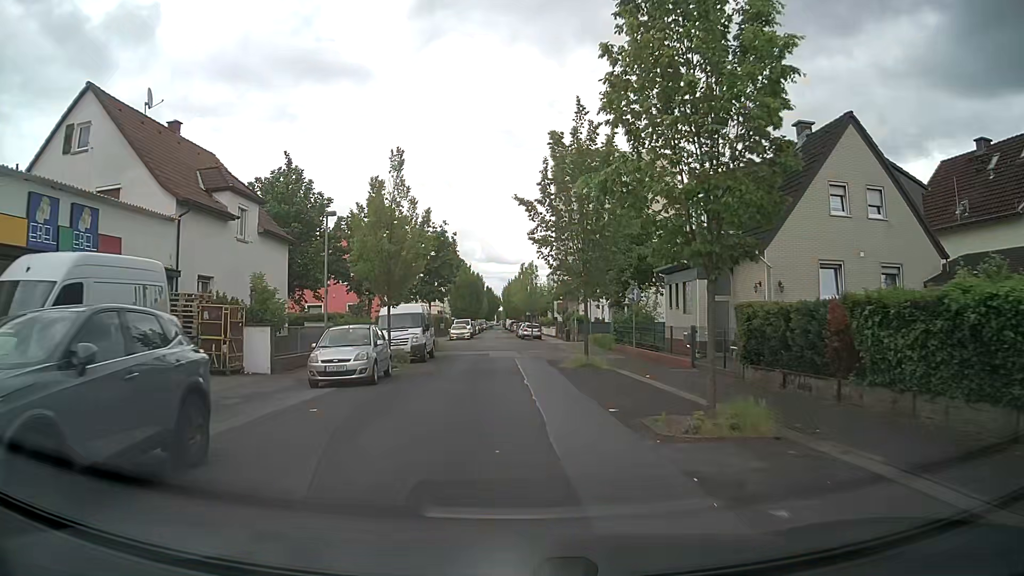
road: residential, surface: asphalt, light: Day
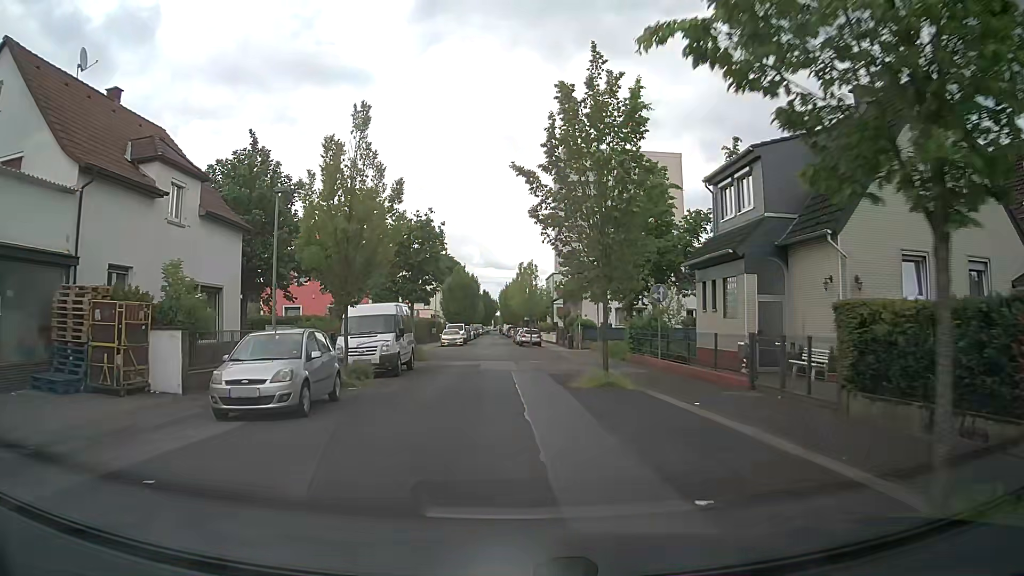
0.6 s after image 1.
(0.0, +5.3) m; +1°
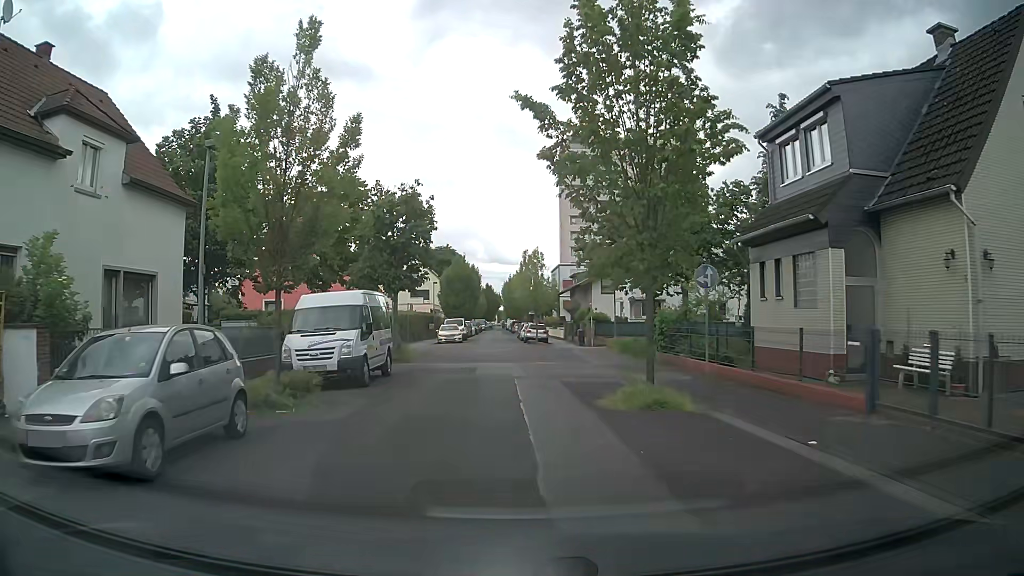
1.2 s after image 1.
(0.0, +5.1) m; -1°
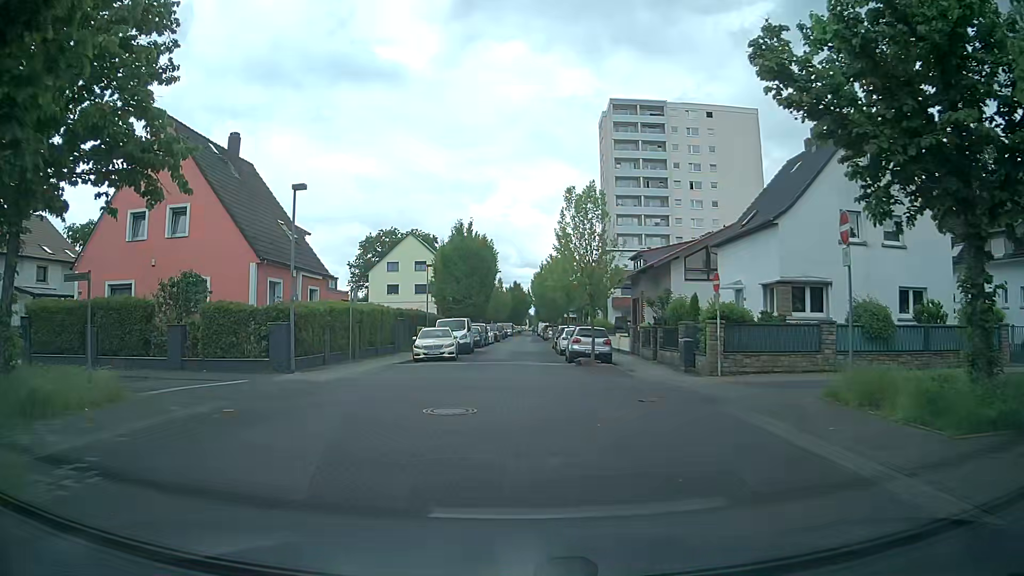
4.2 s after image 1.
(-0.1, +22.5) m; -3°
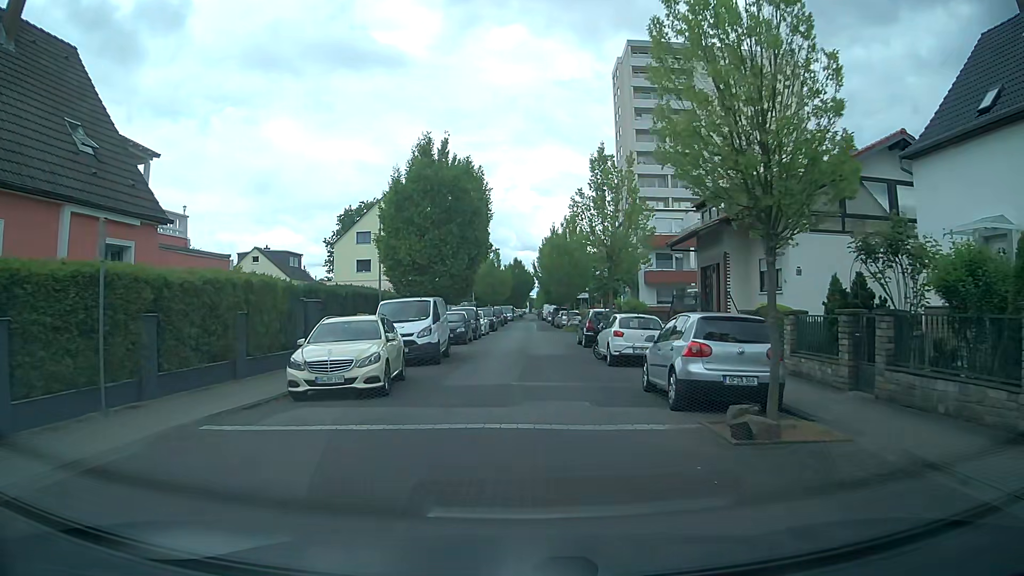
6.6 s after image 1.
(-0.2, +17.0) m; +1°
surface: paving_stones
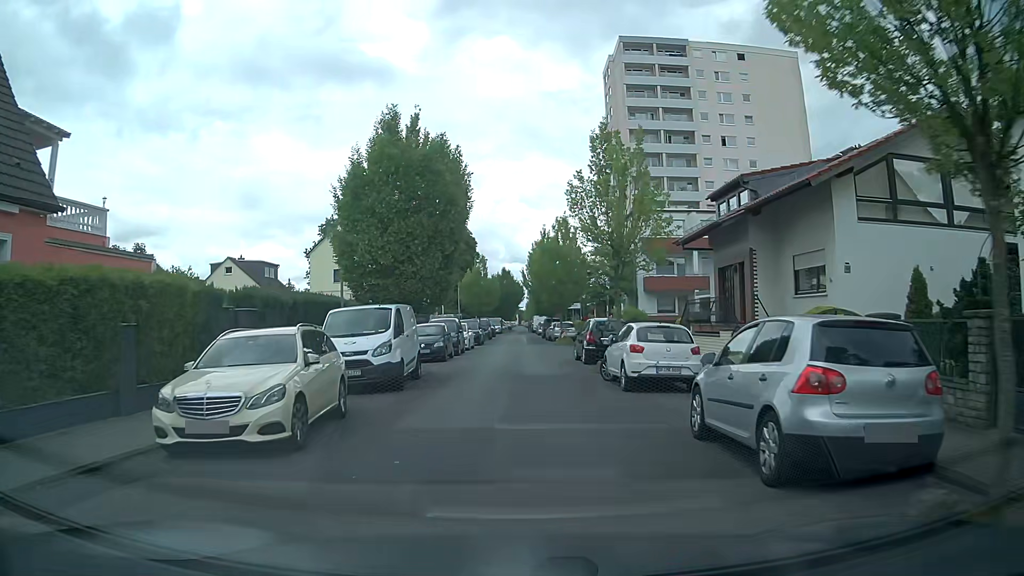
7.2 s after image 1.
(0.0, +4.5) m; 0°
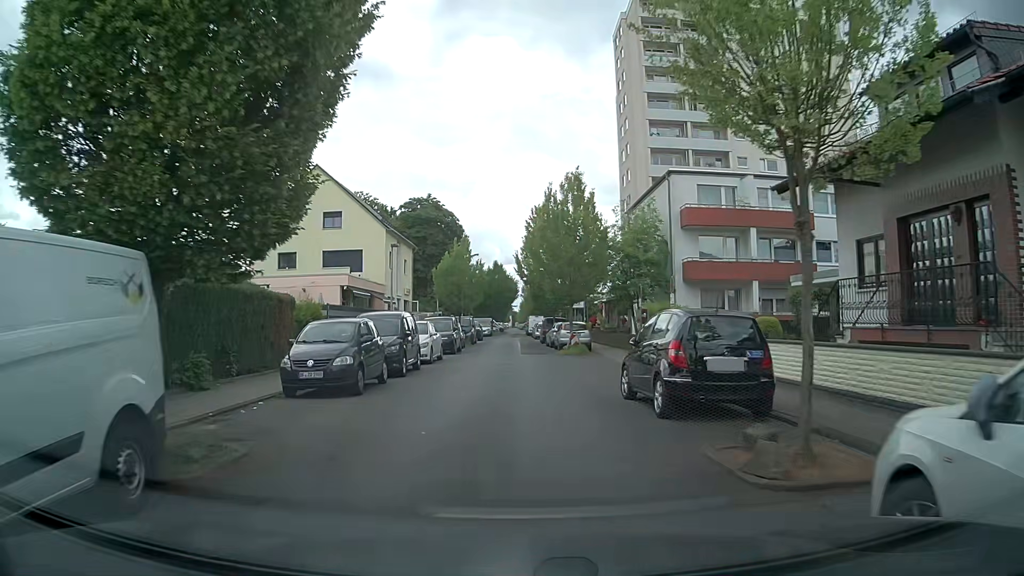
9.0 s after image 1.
(+0.2, +13.7) m; +1°
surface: asphalt
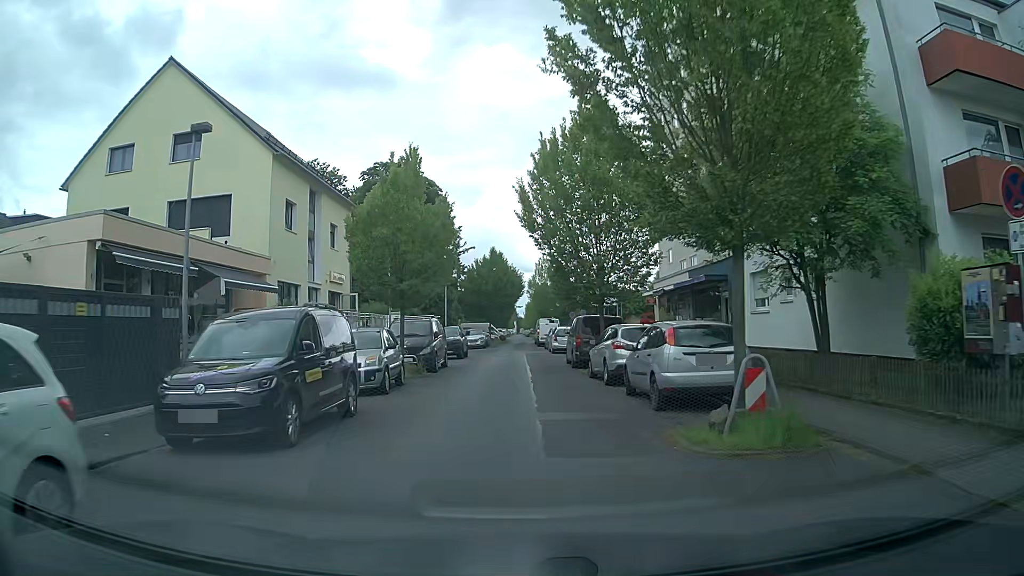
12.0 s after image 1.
(-0.1, +23.6) m; -1°
